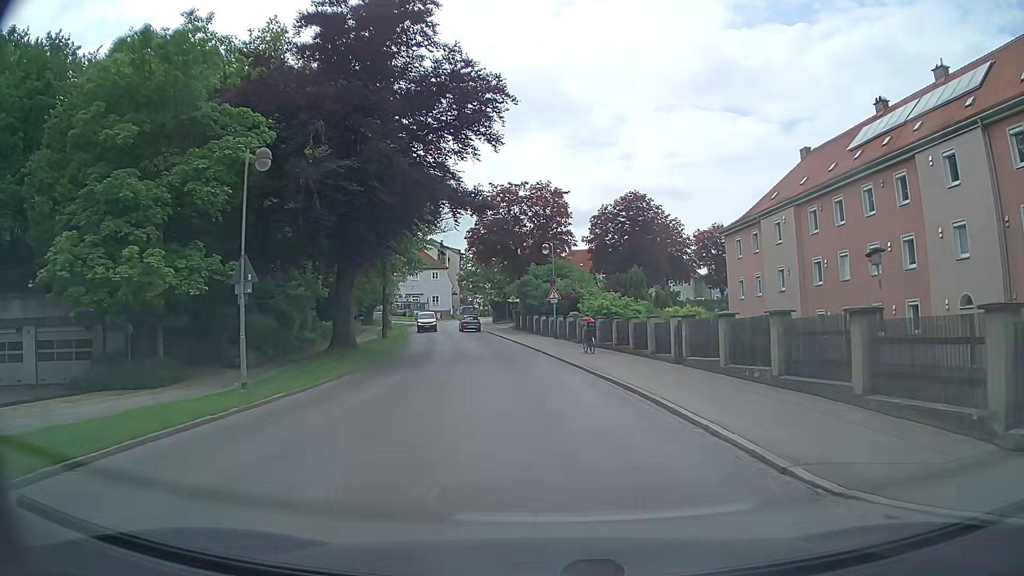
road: tertiary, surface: asphalt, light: Day
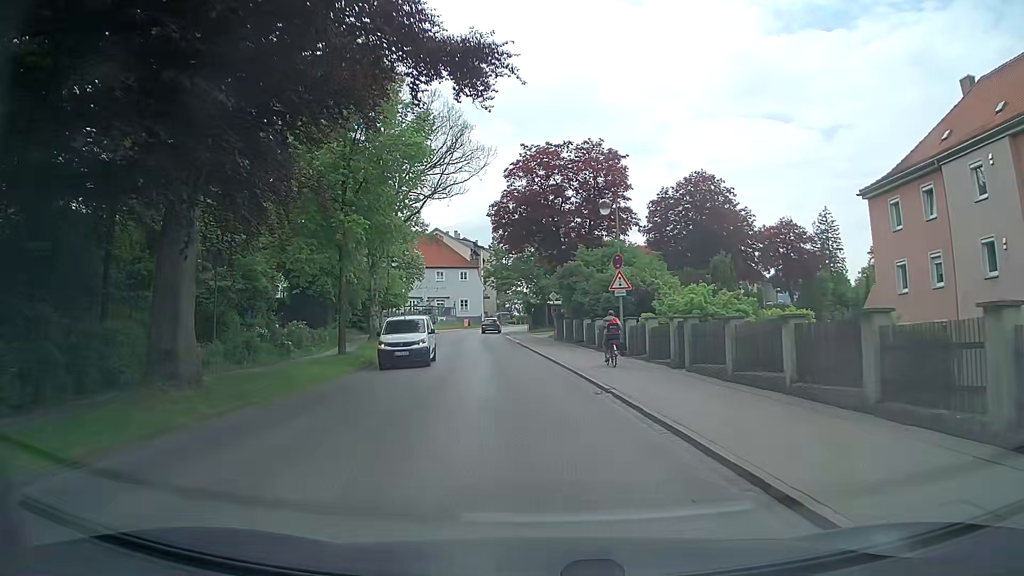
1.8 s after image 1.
(-0.9, +17.1) m; -5°
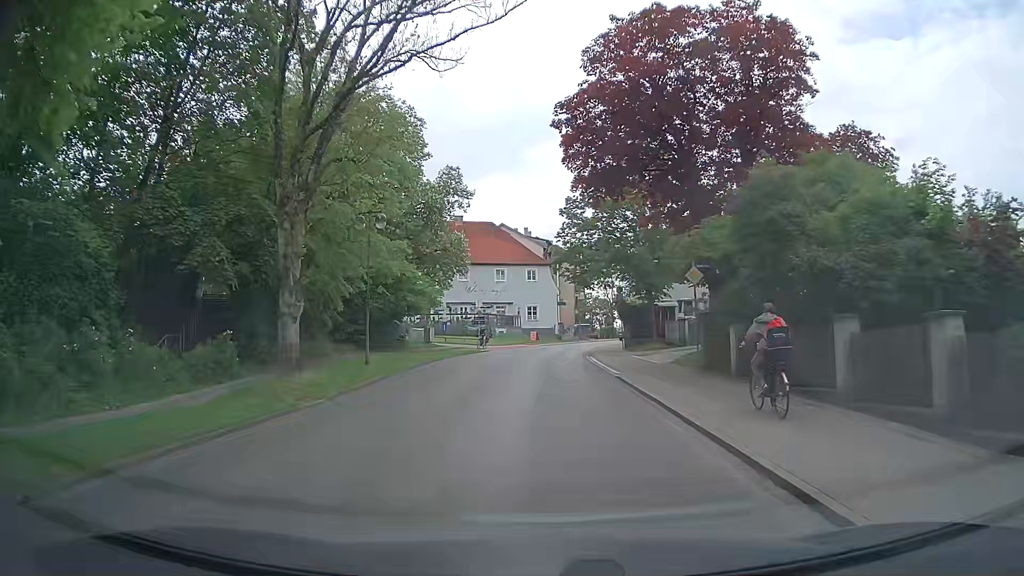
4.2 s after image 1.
(-1.2, +23.2) m; -7°
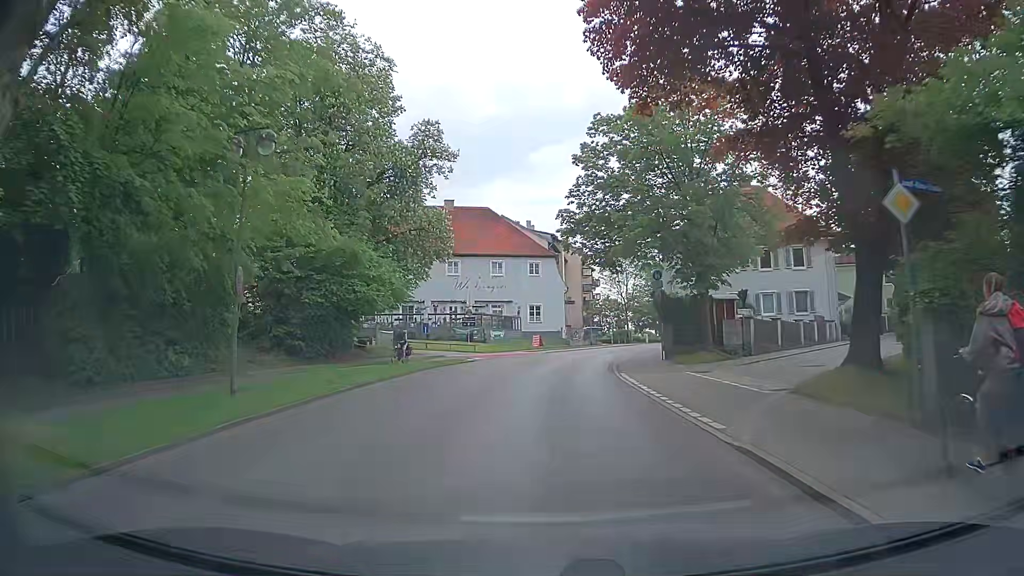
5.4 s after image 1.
(0.0, +11.9) m; 0°
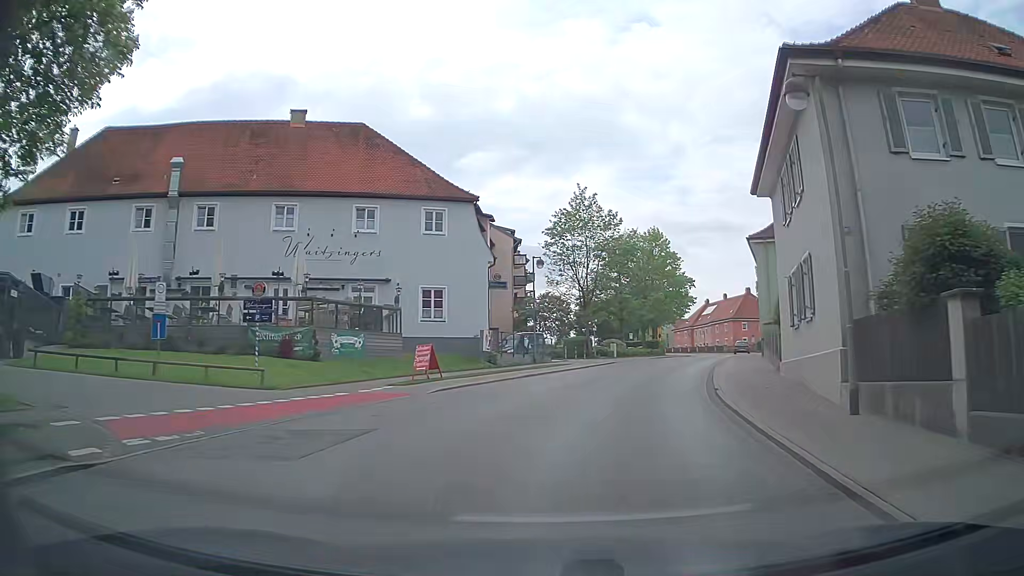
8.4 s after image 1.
(+0.7, +29.8) m; +6°
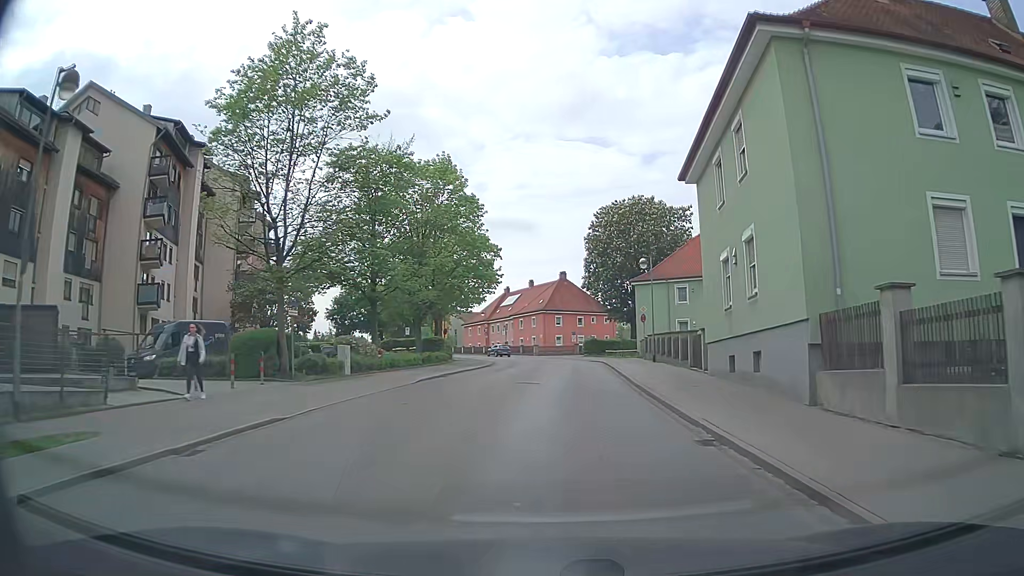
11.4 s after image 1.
(+4.7, +28.7) m; +18°
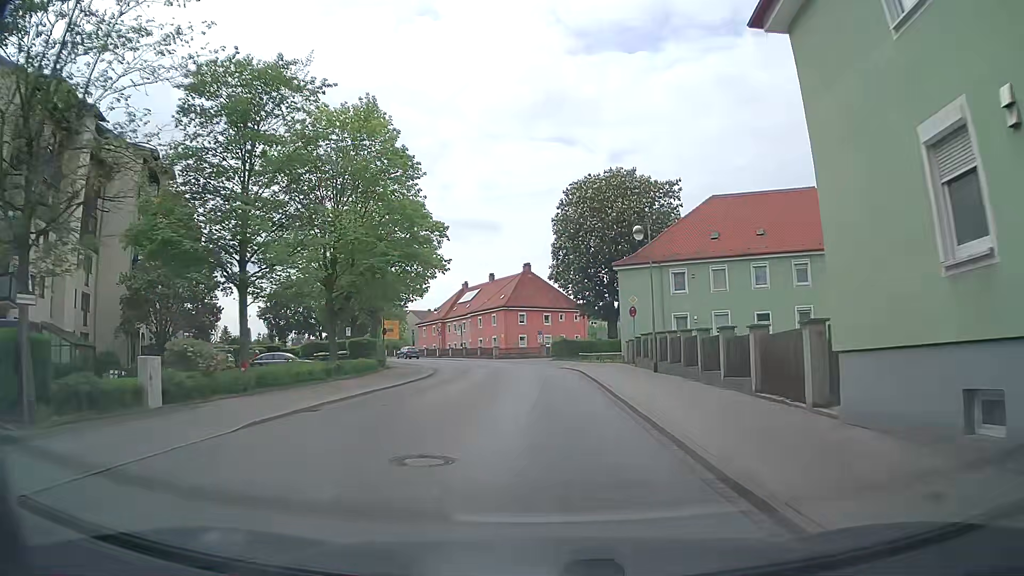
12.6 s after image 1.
(+0.4, +11.8) m; +3°
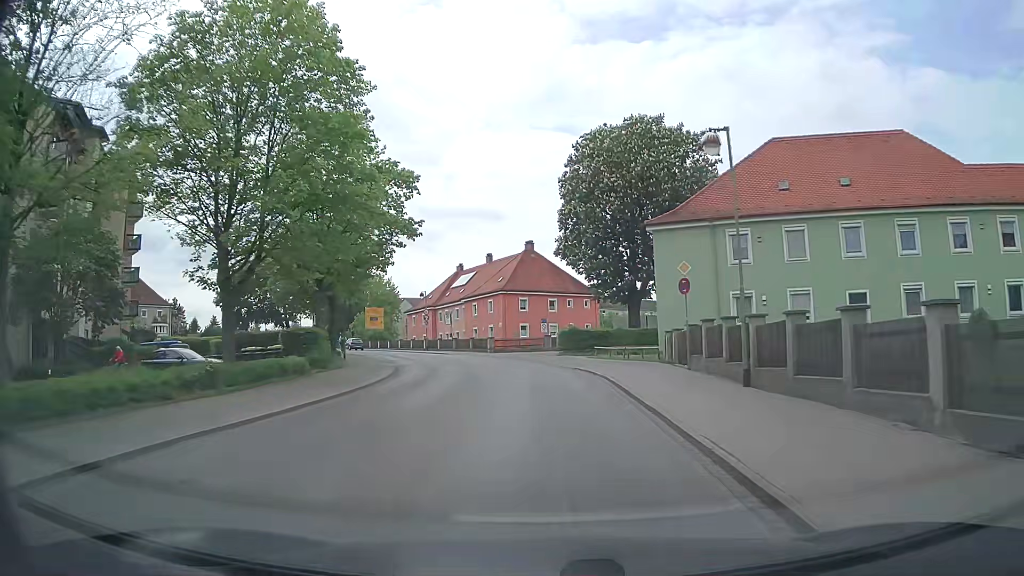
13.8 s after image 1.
(-0.1, +12.2) m; -1°
(0, +10) (0, +20) (-1, +30) (-3, +40) (-6, +49) (-10, +58) (-15, +67) (-20, +76) (-25, +84) (-31, +93) m
